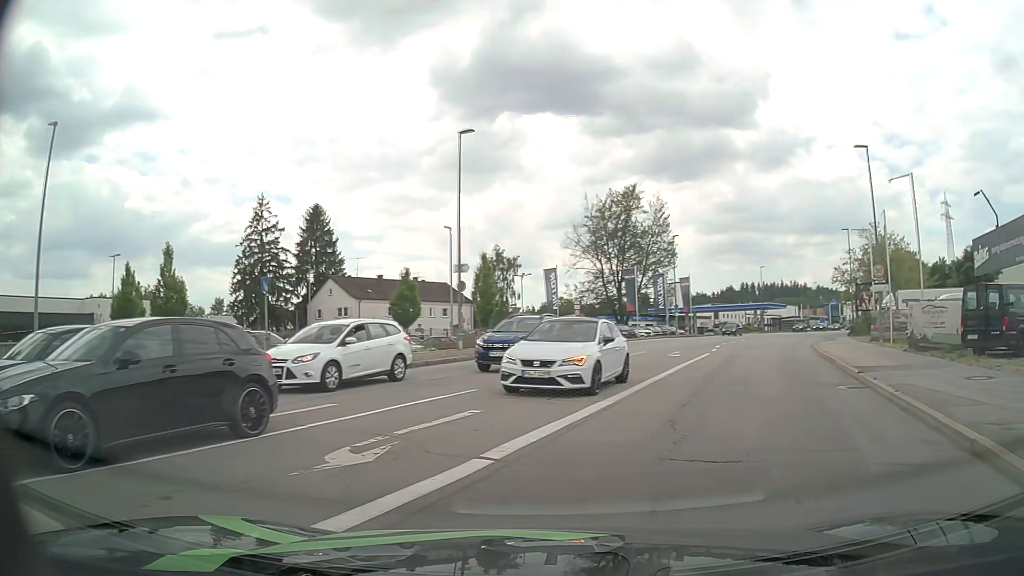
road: tertiary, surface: asphalt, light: Day
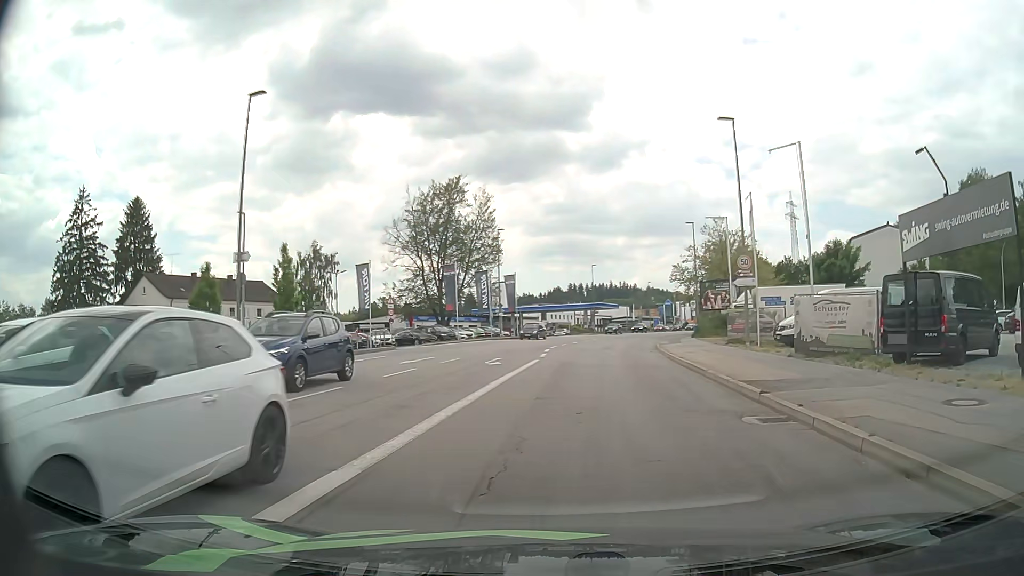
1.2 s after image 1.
(+0.7, +5.5) m; +14°
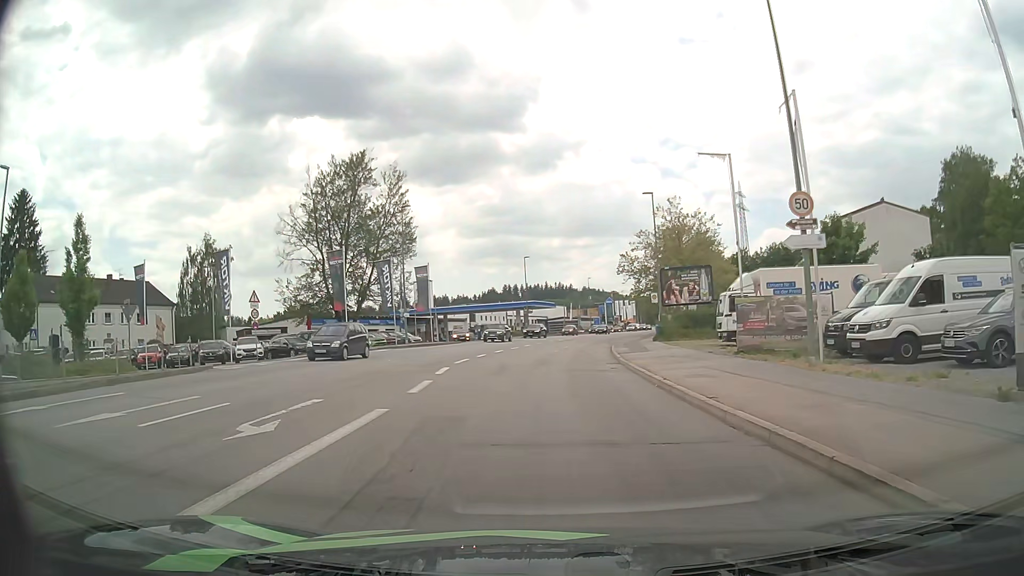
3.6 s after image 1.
(+1.1, +14.3) m; +6°
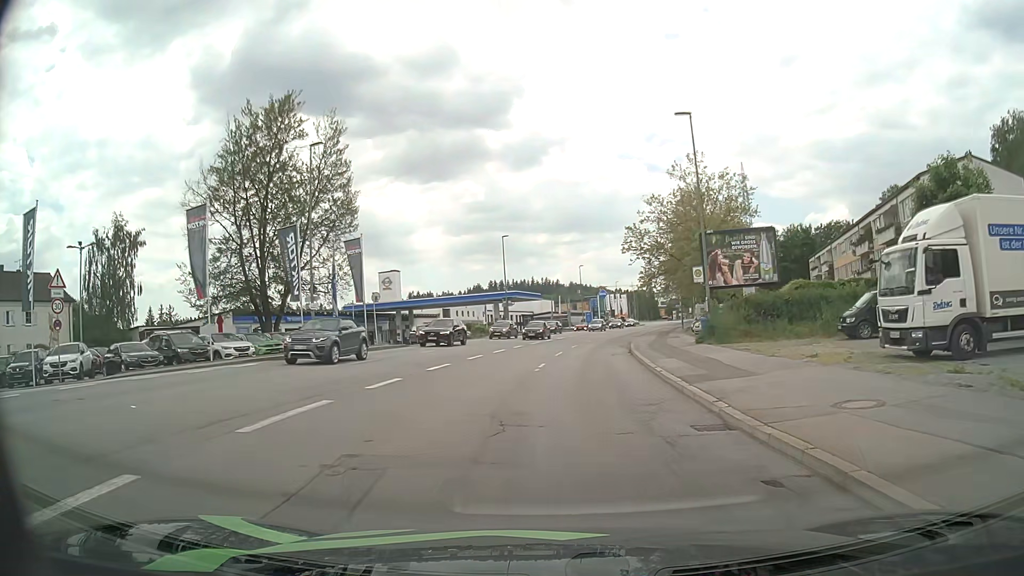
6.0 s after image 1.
(+0.1, +17.7) m; +1°
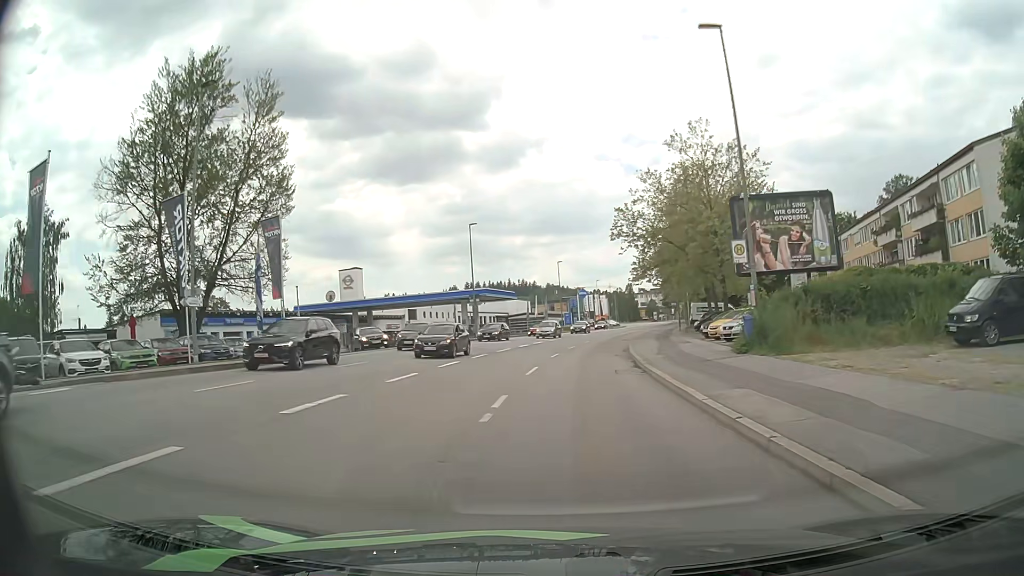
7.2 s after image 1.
(+0.2, +9.9) m; +2°
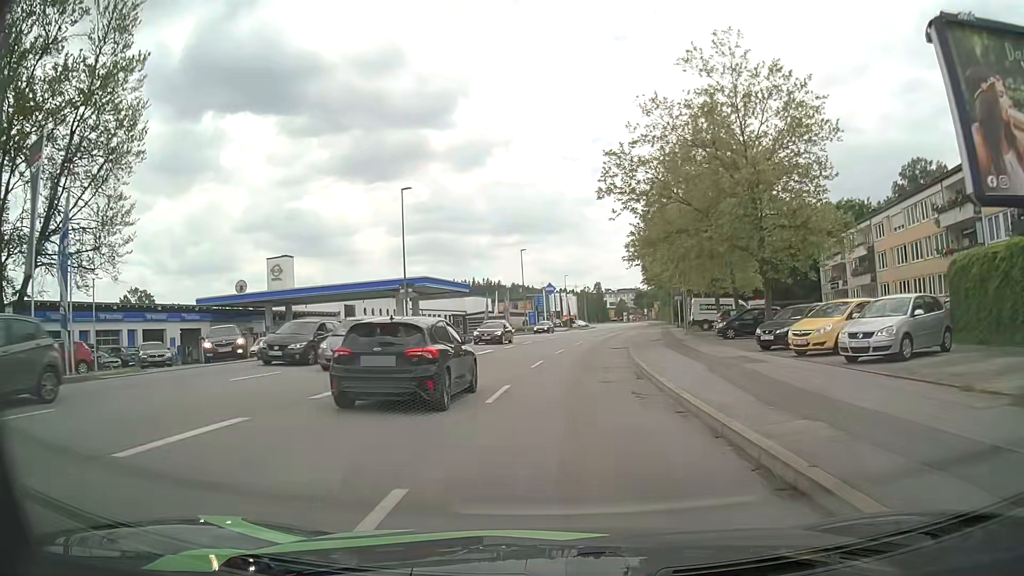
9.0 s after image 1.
(+0.3, +16.0) m; +3°
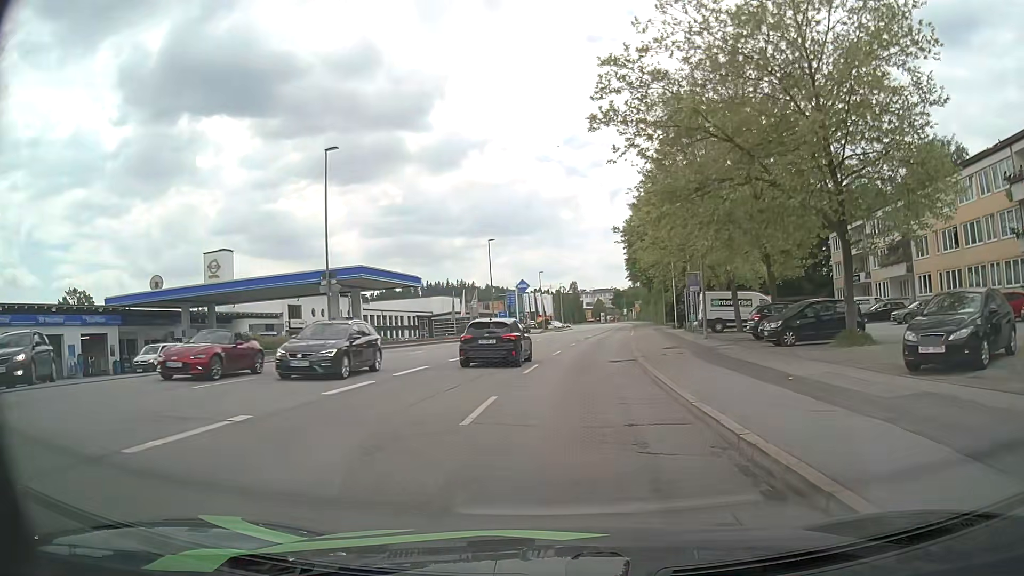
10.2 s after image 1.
(+0.2, +11.6) m; +1°
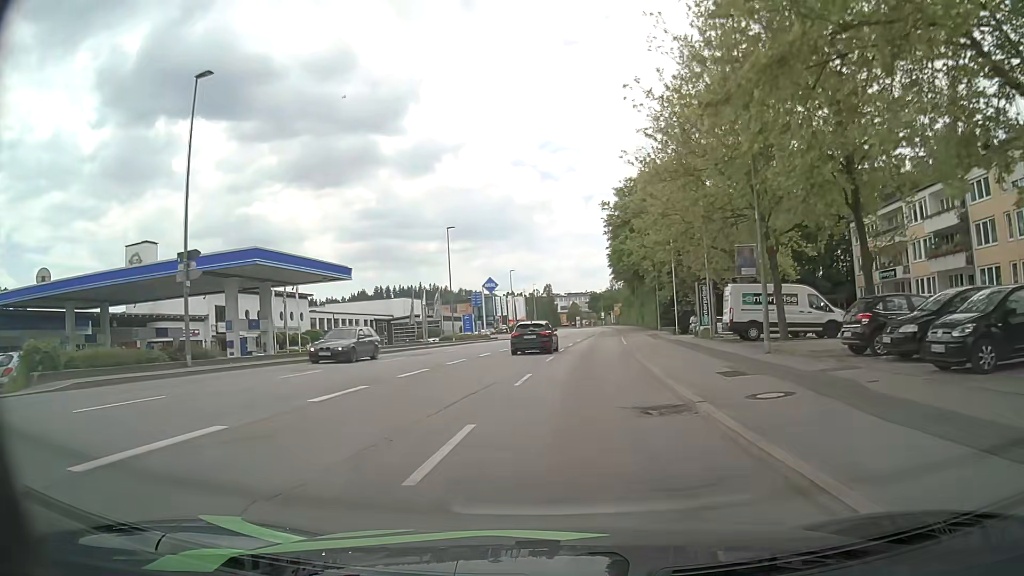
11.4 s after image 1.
(+0.4, +12.0) m; +3°
(0, +10) (+1, +20) (+2, +30) (+3, +40) (+4, +50) (+5, +60) (+5, +70) (+6, +80) (+7, +90) (+8, +100) m
